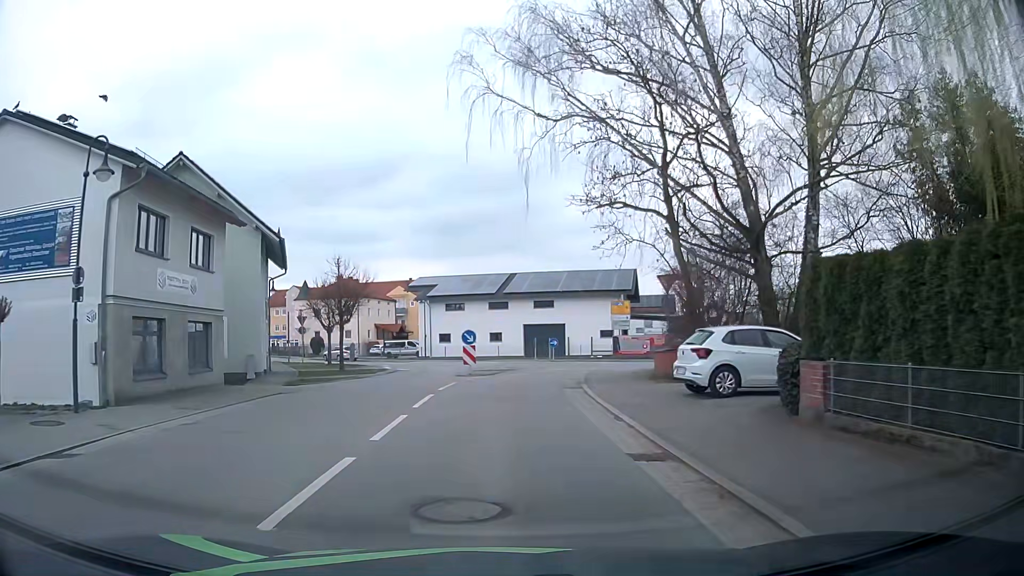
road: secondary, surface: asphalt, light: Day
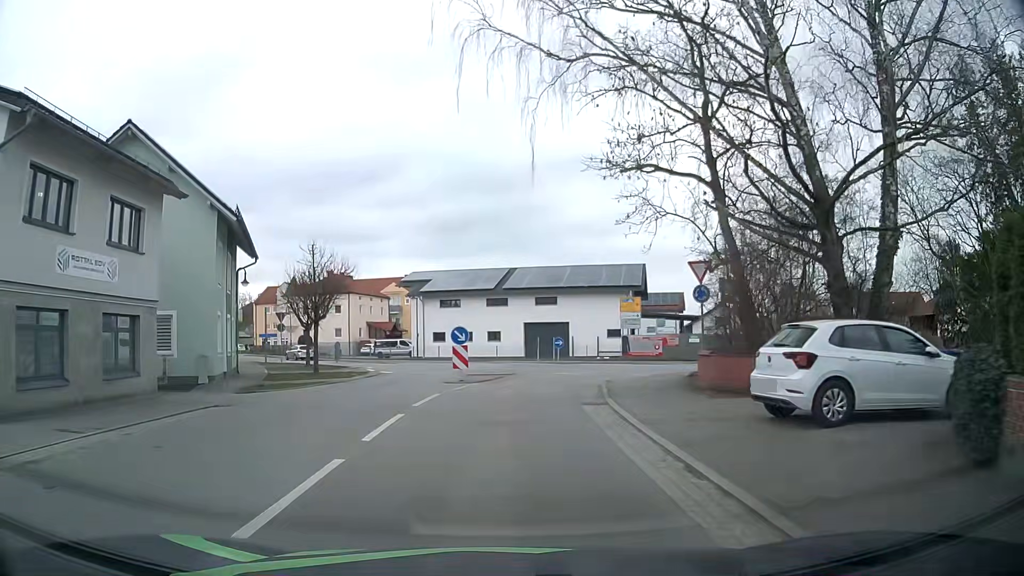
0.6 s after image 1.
(0.0, +4.8) m; 0°
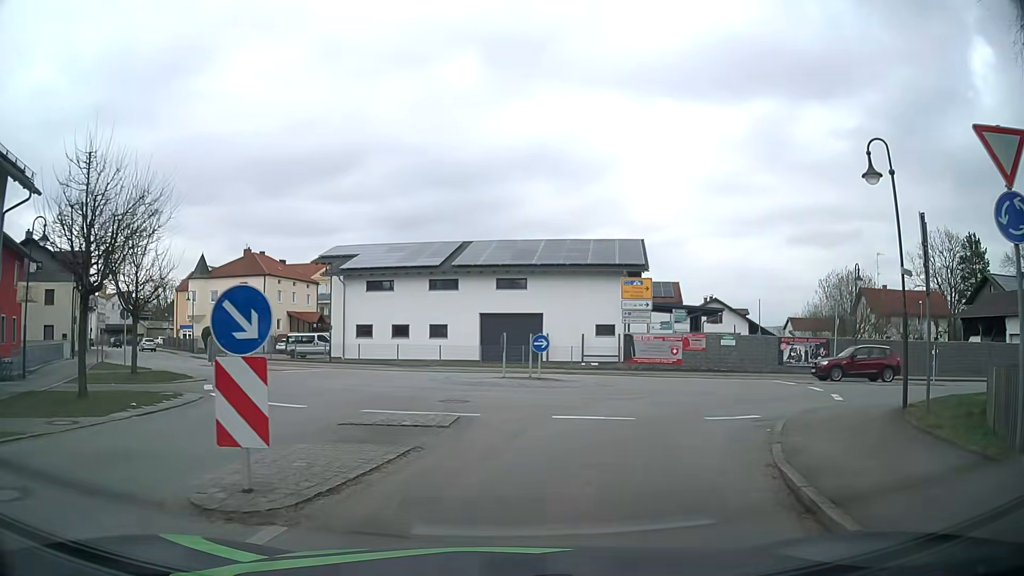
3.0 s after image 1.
(+0.3, +16.1) m; +4°
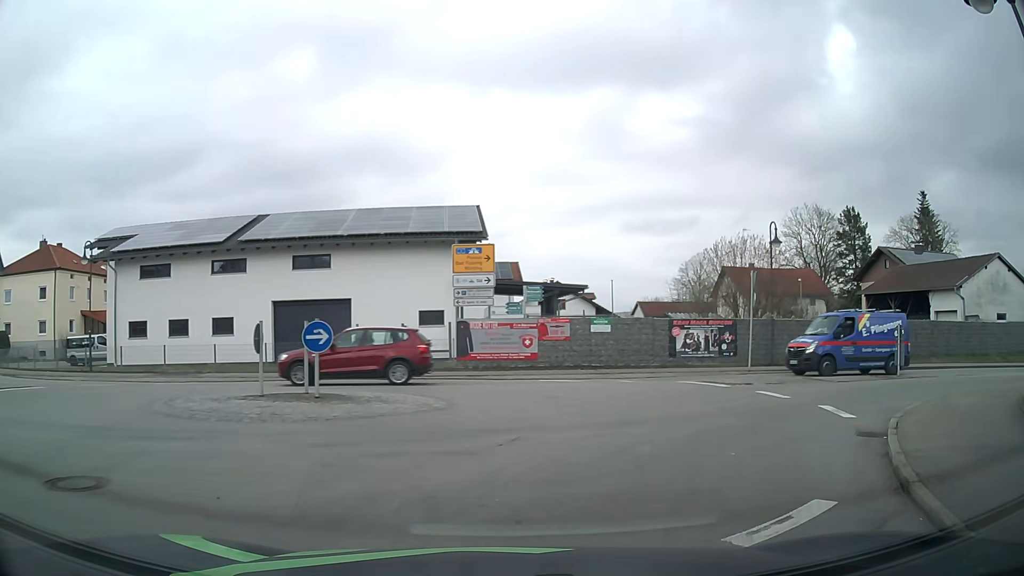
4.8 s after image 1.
(+0.8, +9.3) m; +13°
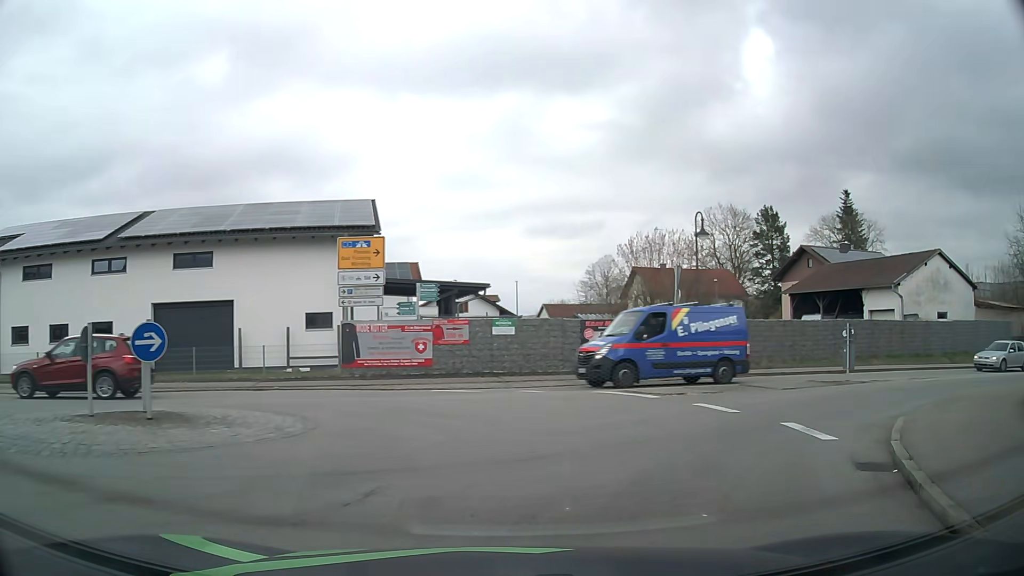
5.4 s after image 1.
(+0.2, +2.9) m; +7°
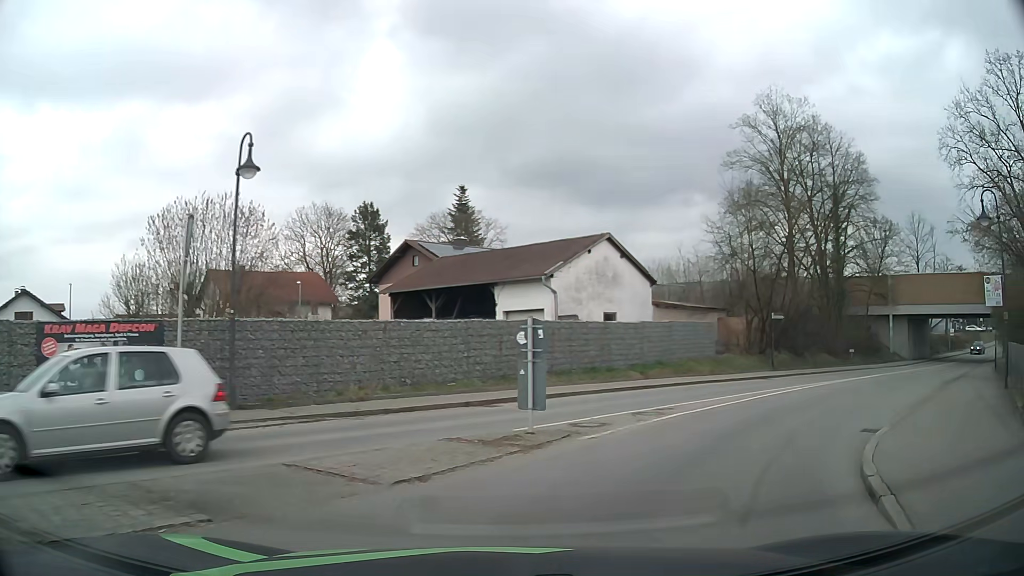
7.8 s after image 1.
(+3.4, +10.4) m; +35°
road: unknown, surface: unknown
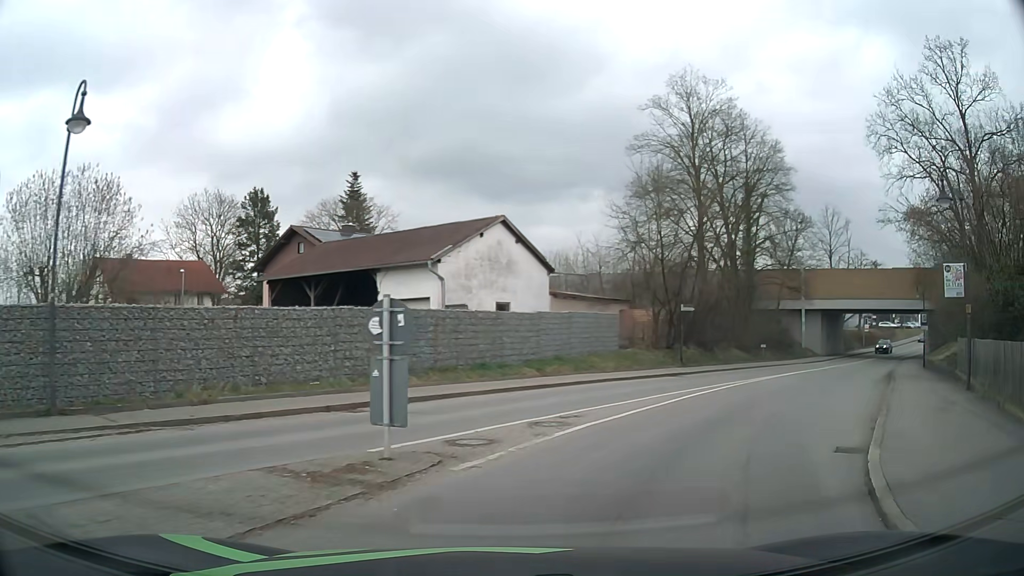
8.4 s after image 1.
(+0.2, +2.9) m; +8°
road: secondary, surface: asphalt
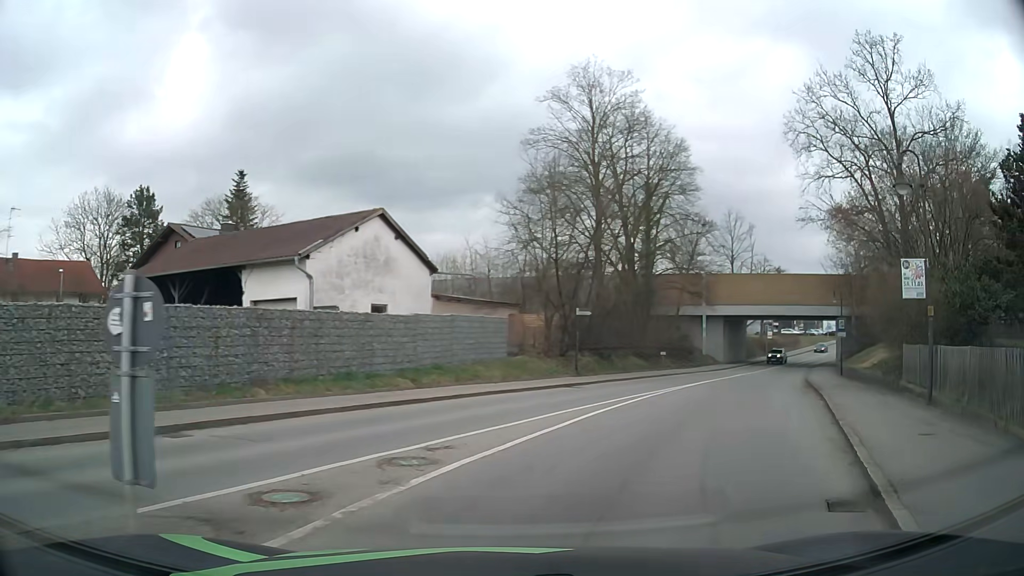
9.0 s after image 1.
(+0.3, +3.0) m; +10°
